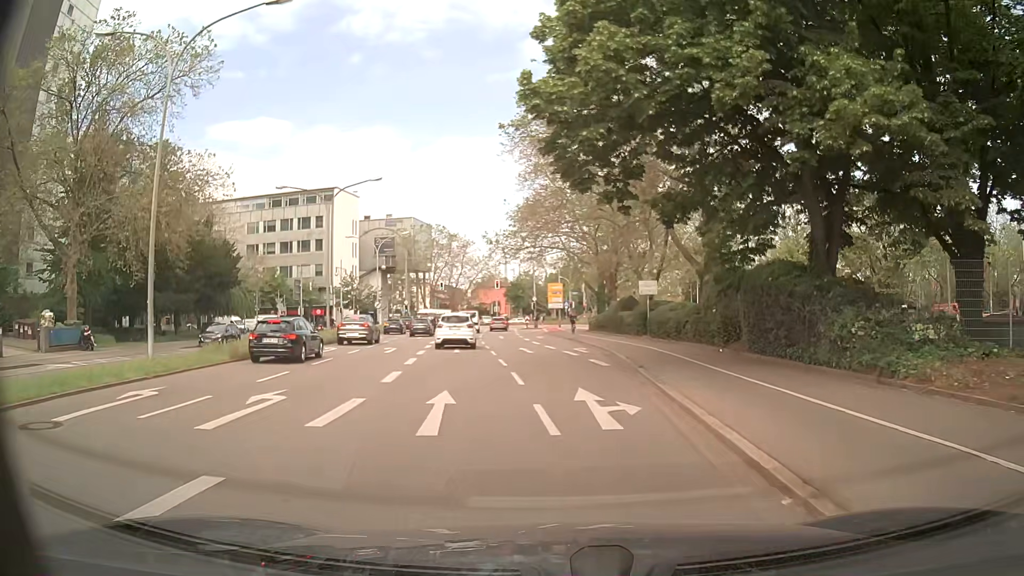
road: primary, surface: asphalt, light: Day
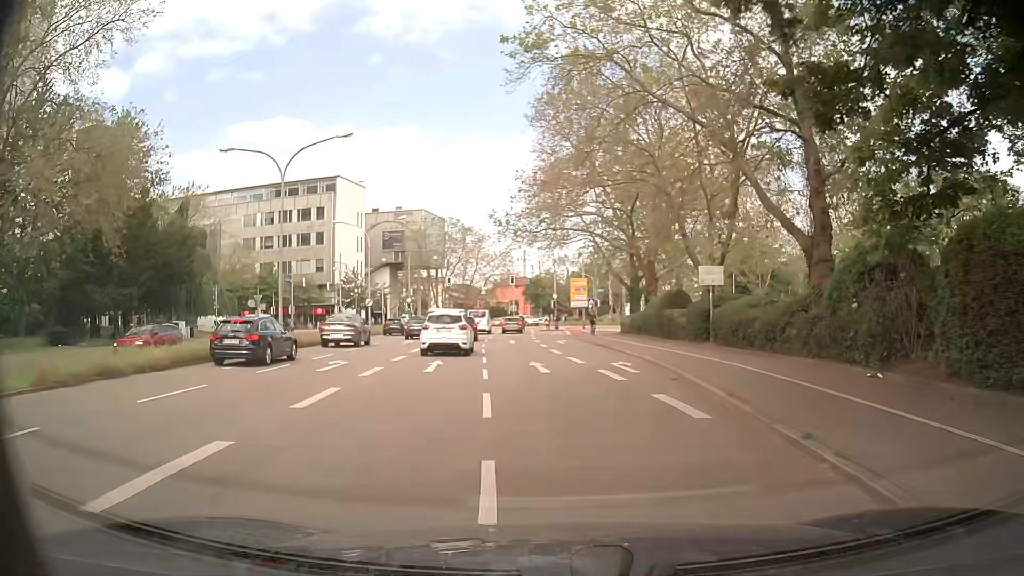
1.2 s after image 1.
(0.0, +10.6) m; -1°
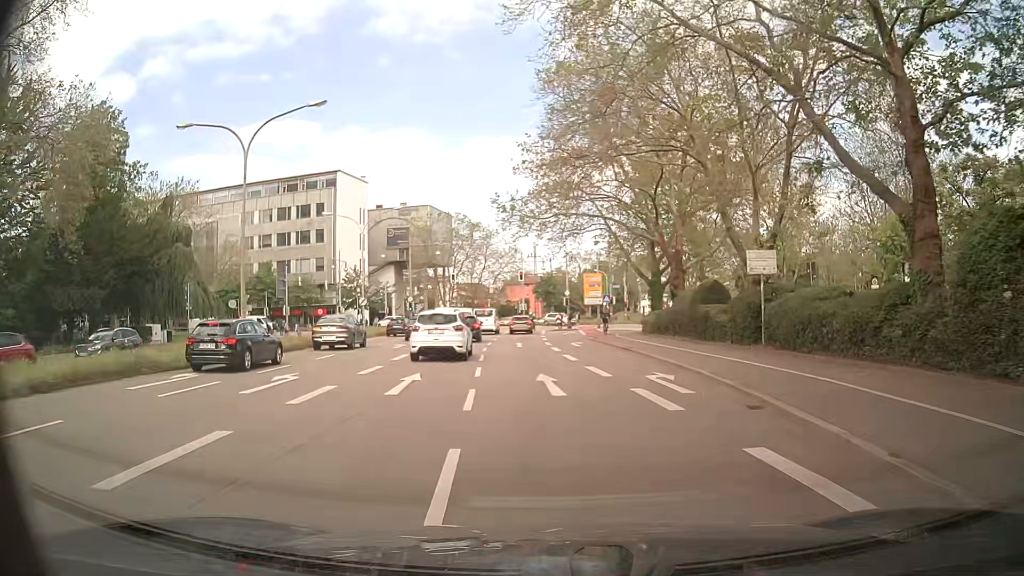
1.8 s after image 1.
(0.0, +5.3) m; 0°
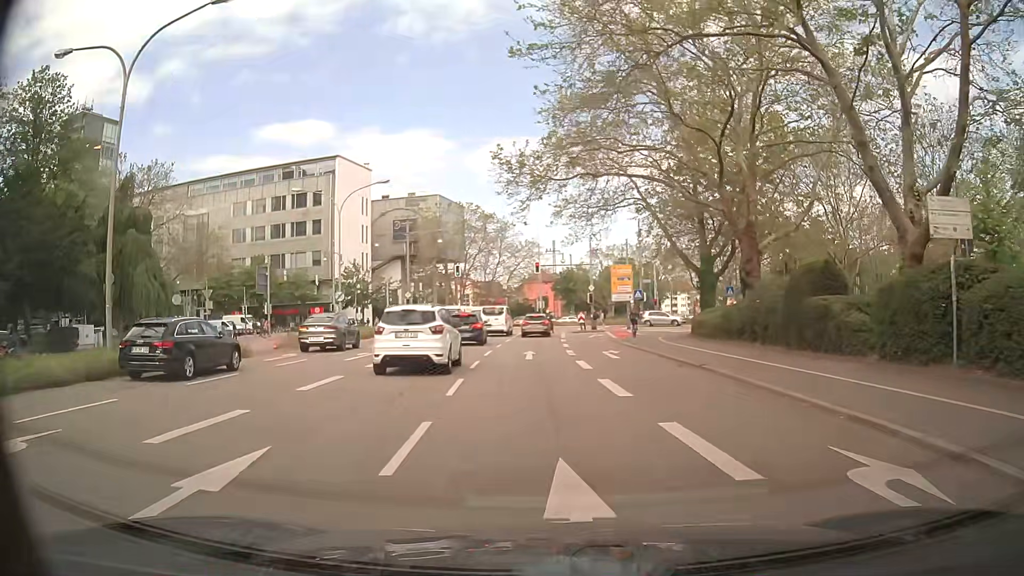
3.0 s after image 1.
(-0.3, +10.2) m; -2°
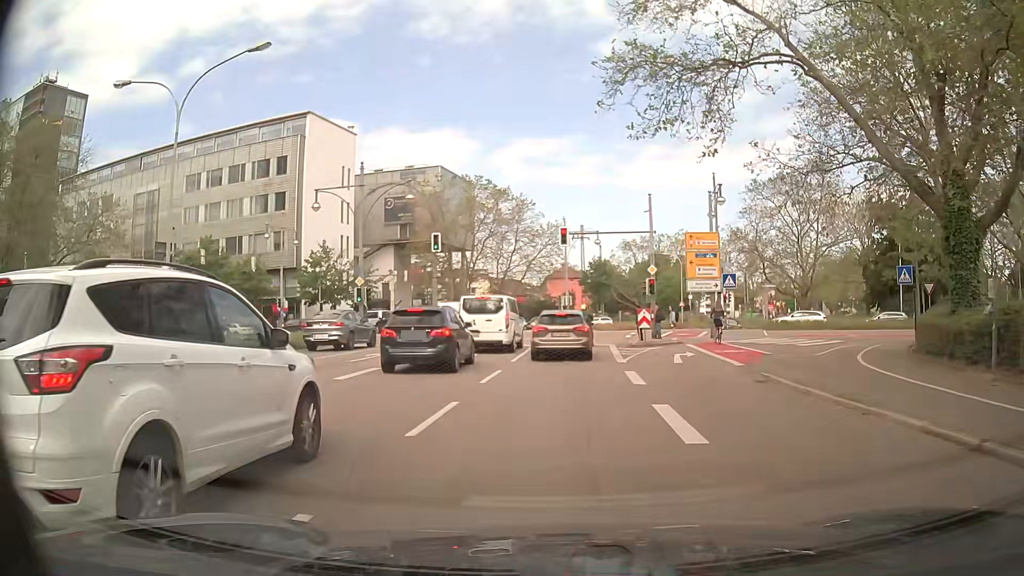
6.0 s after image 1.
(-0.6, +22.4) m; -3°
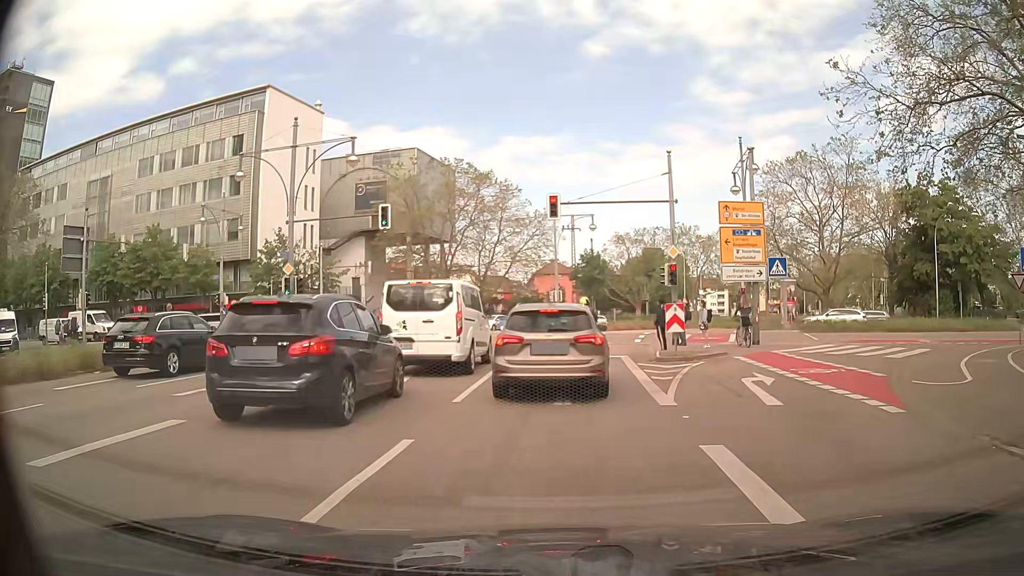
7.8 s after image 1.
(+0.2, +9.0) m; +2°
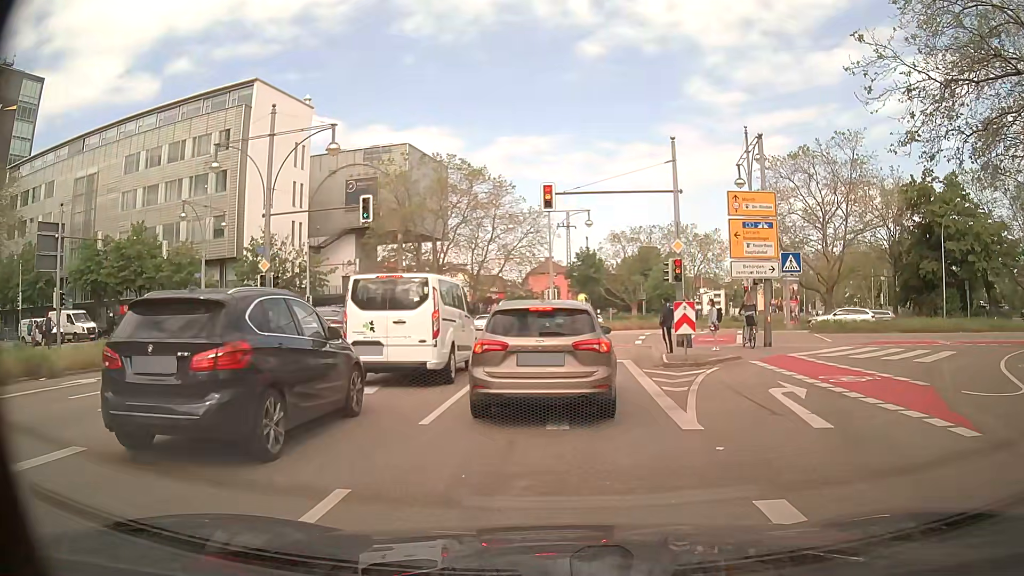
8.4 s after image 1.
(0.0, +2.0) m; +1°
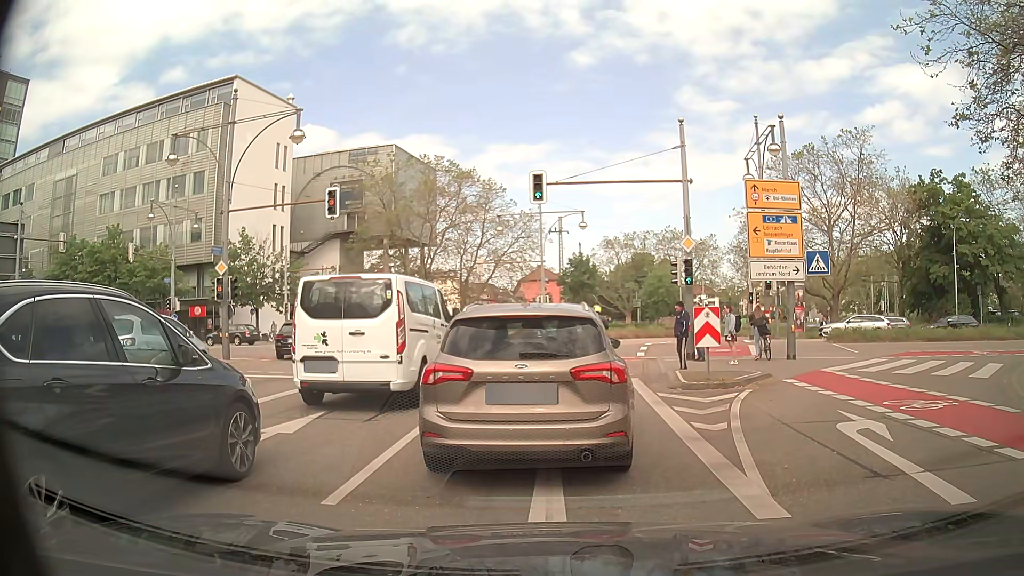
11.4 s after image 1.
(0.0, +3.1) m; 0°
